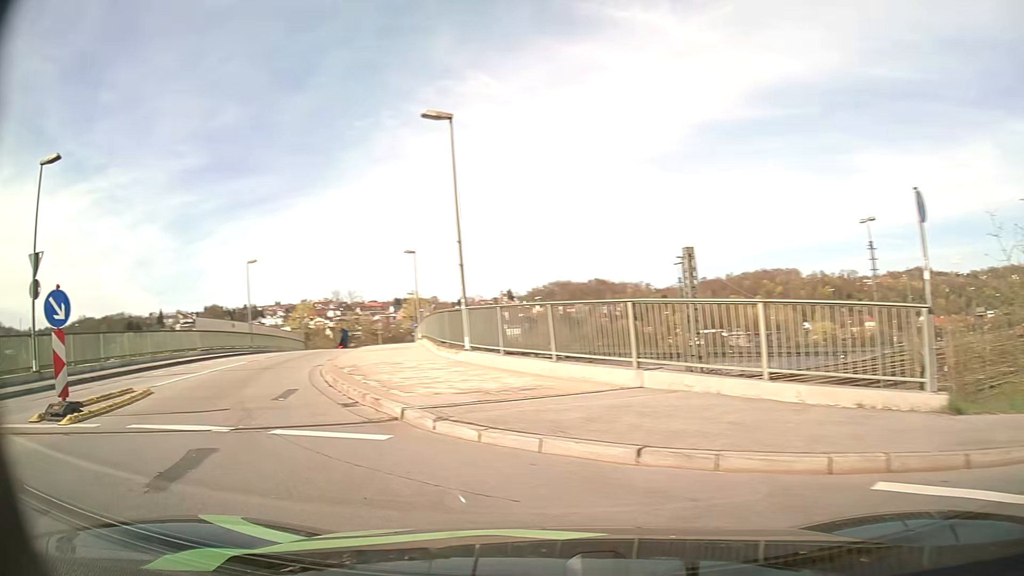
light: Day
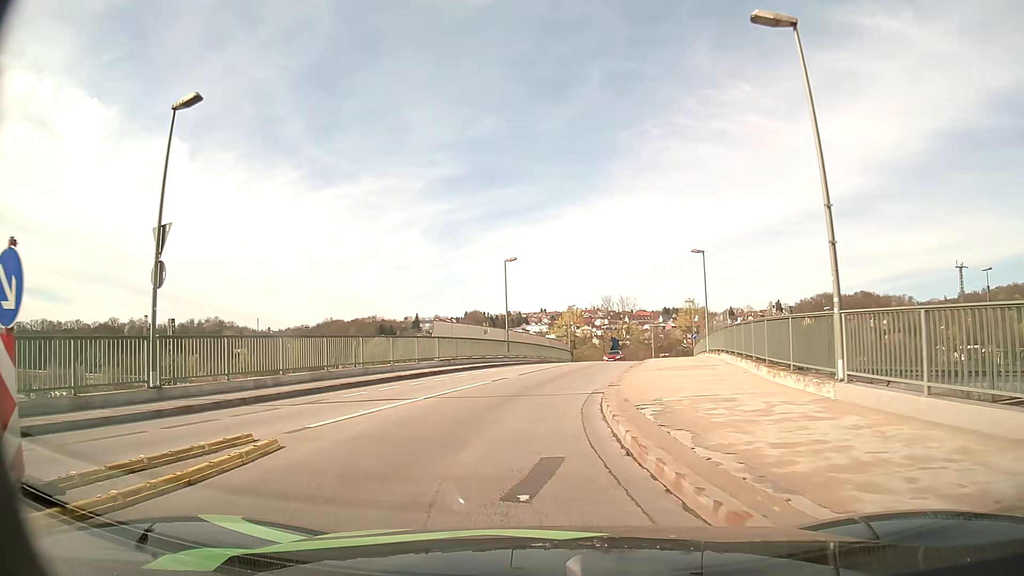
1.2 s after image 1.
(-1.8, +6.5) m; -23°
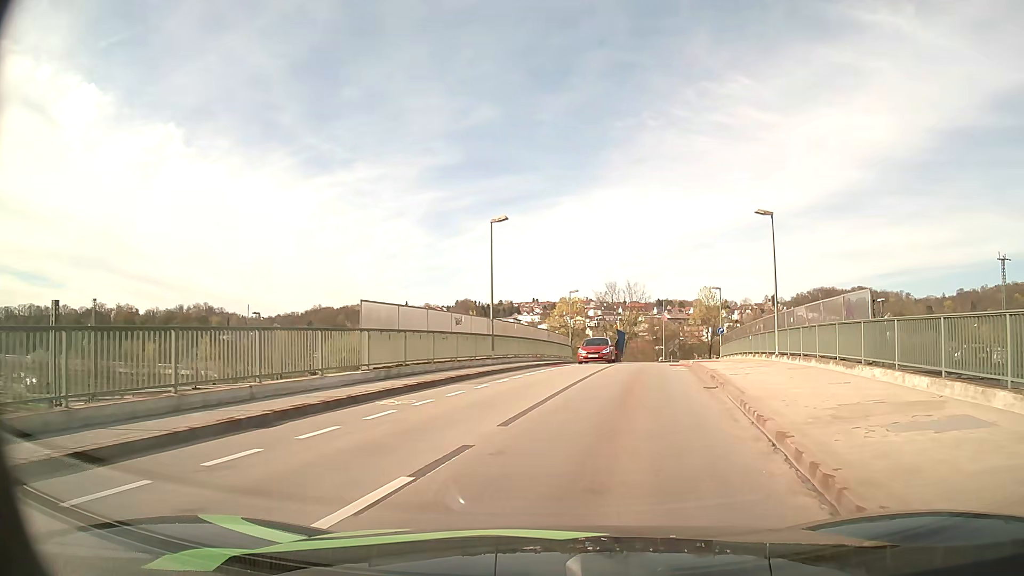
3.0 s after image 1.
(-0.5, +12.8) m; +1°
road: unclassified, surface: asphalt
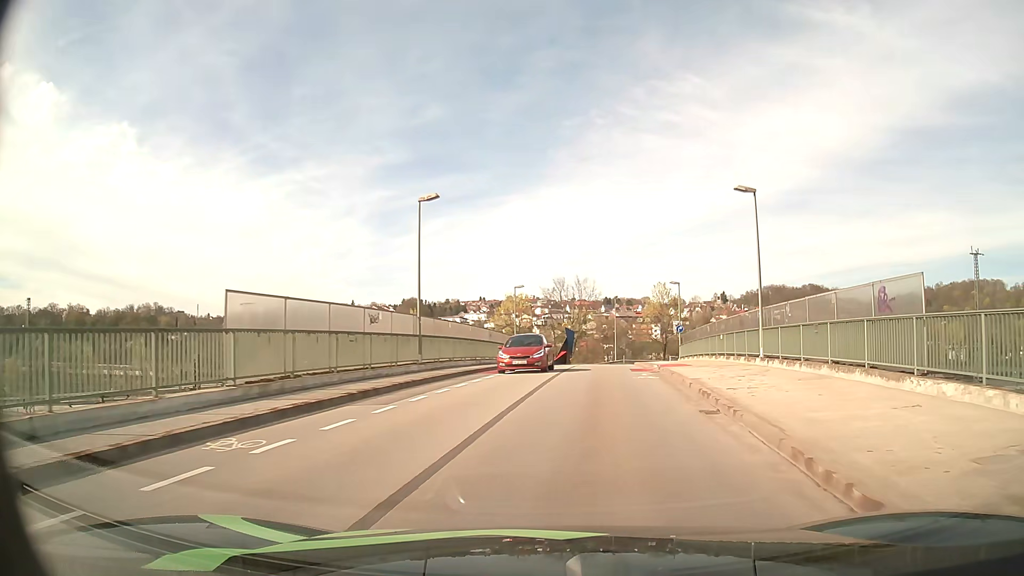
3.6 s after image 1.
(+0.2, +5.0) m; +4°
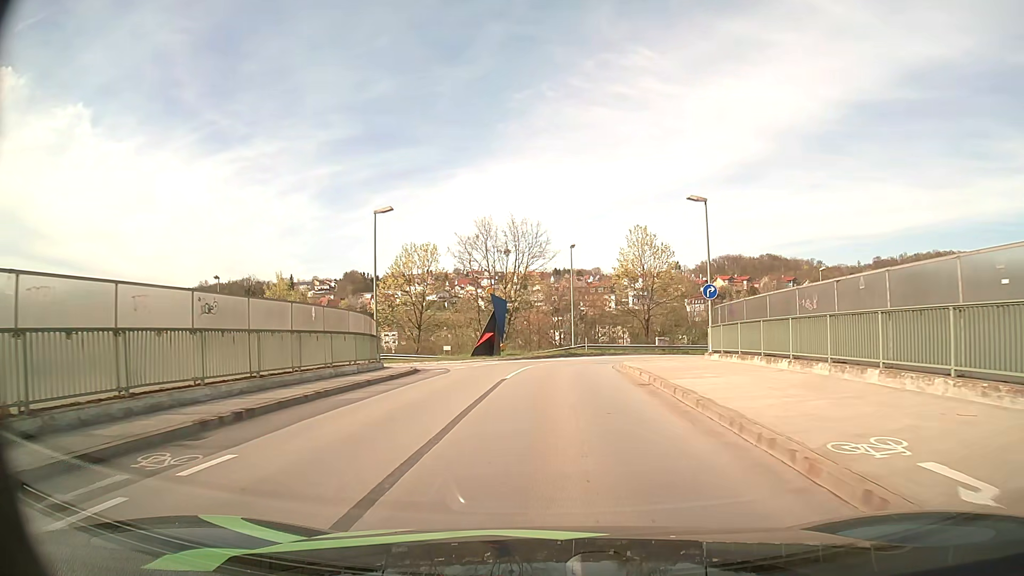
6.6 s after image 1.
(+2.2, +27.9) m; +4°
(0, +10) (0, +20) (+1, +30) (+5, +39) (+12, +46) (+21, +51) (+30, +54) (+40, +57) (+49, +59) (+59, +62) m
